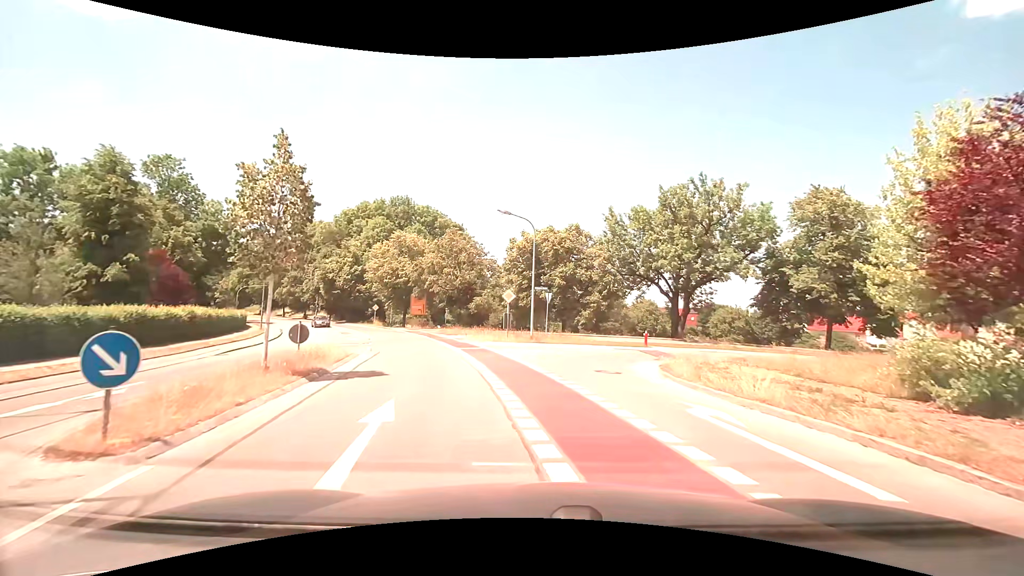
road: secondary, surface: asphalt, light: Day
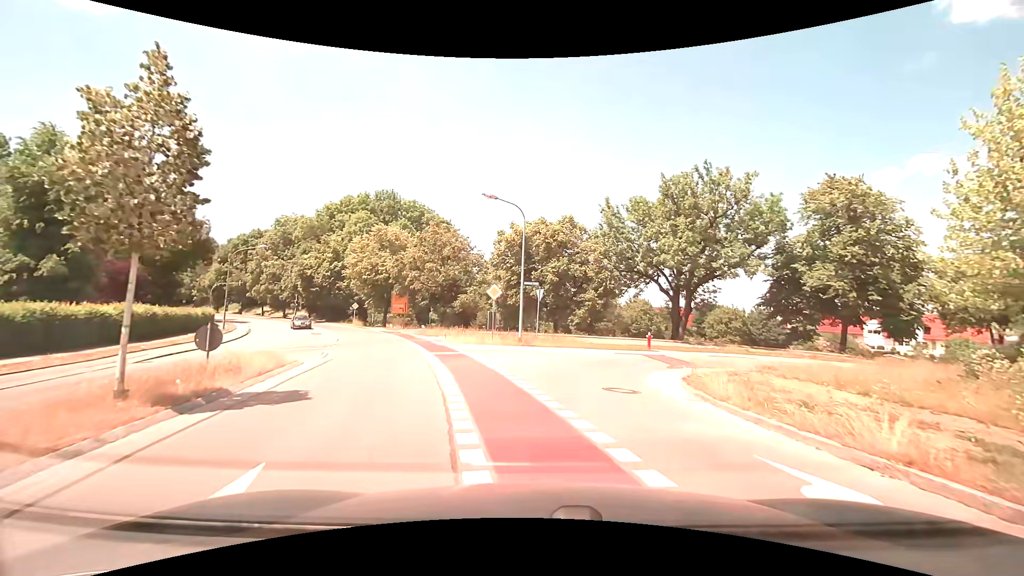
(0.0, +3.7) m; +1°
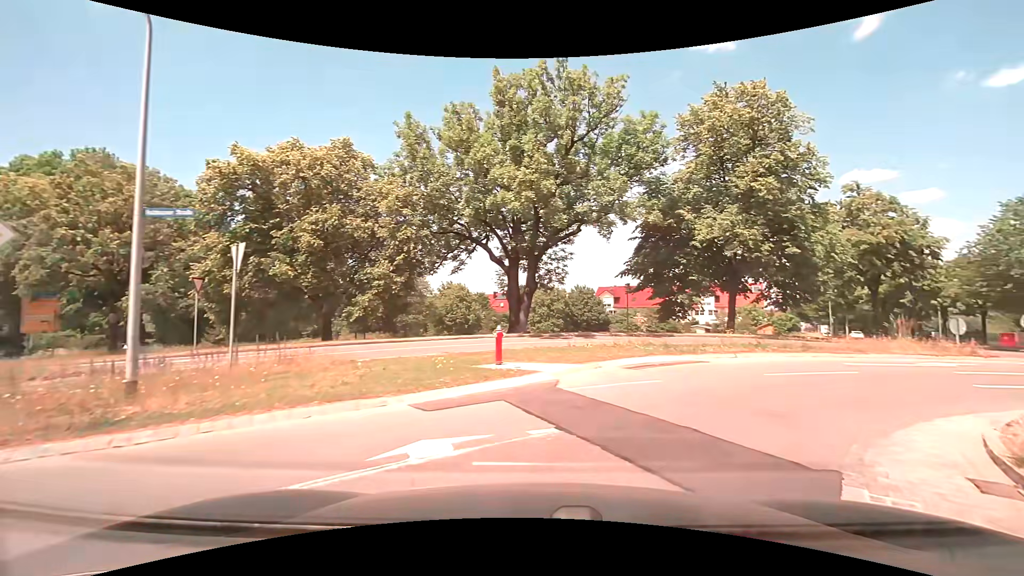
(+2.0, +16.2) m; +21°
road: tertiary
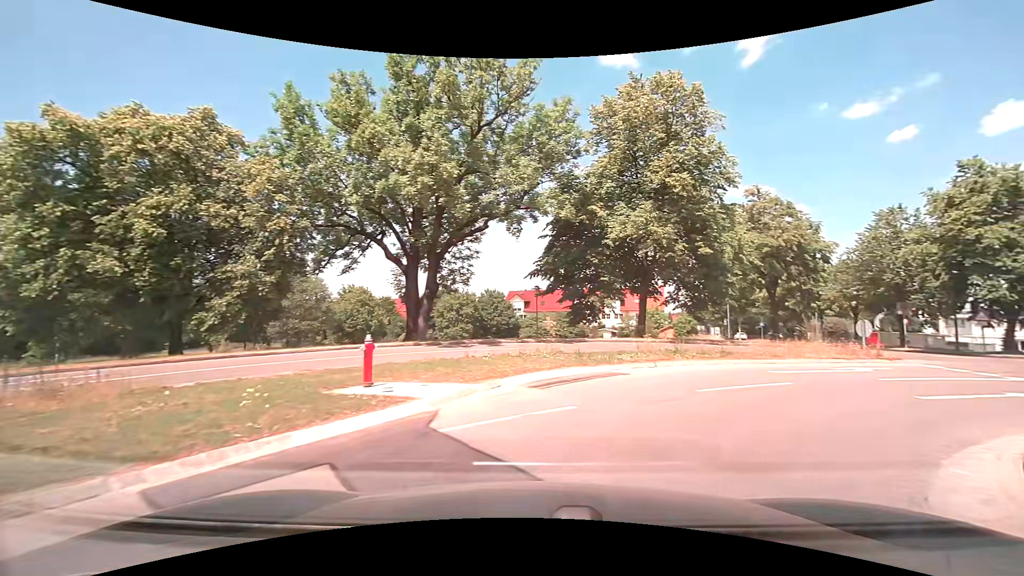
(+0.2, +2.8) m; +10°
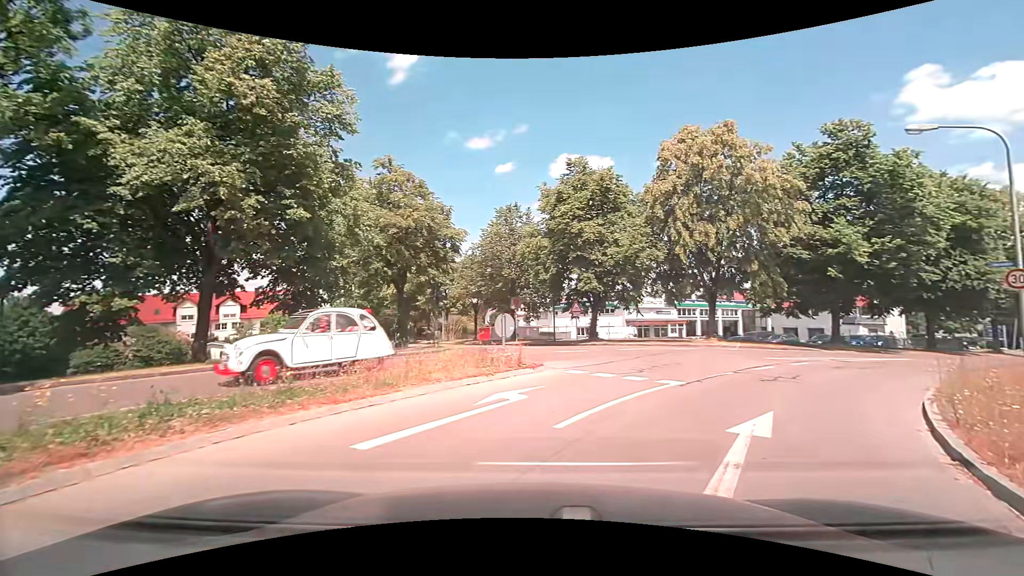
(+2.9, +8.2) m; +38°
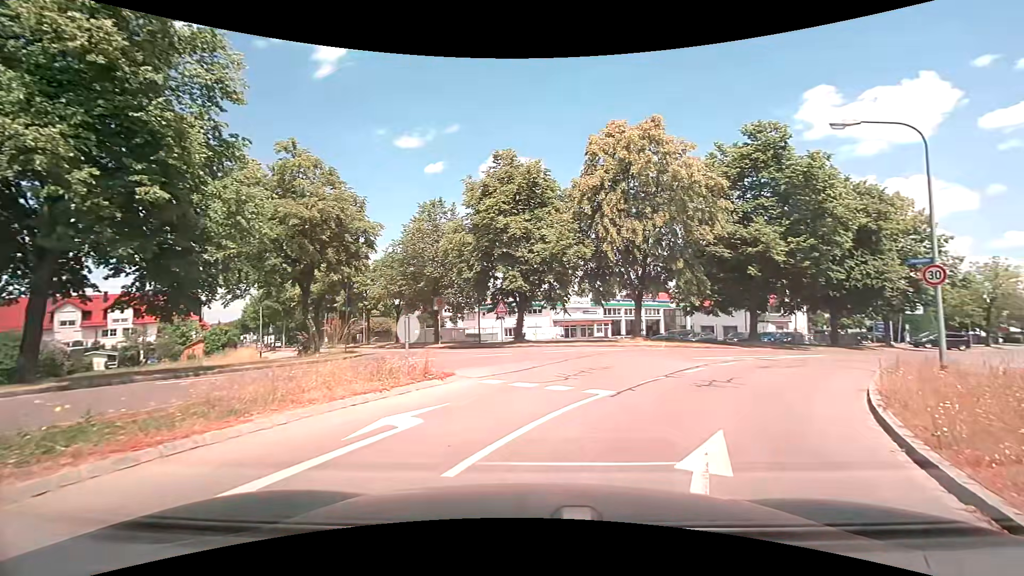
(+0.2, +1.8) m; +9°
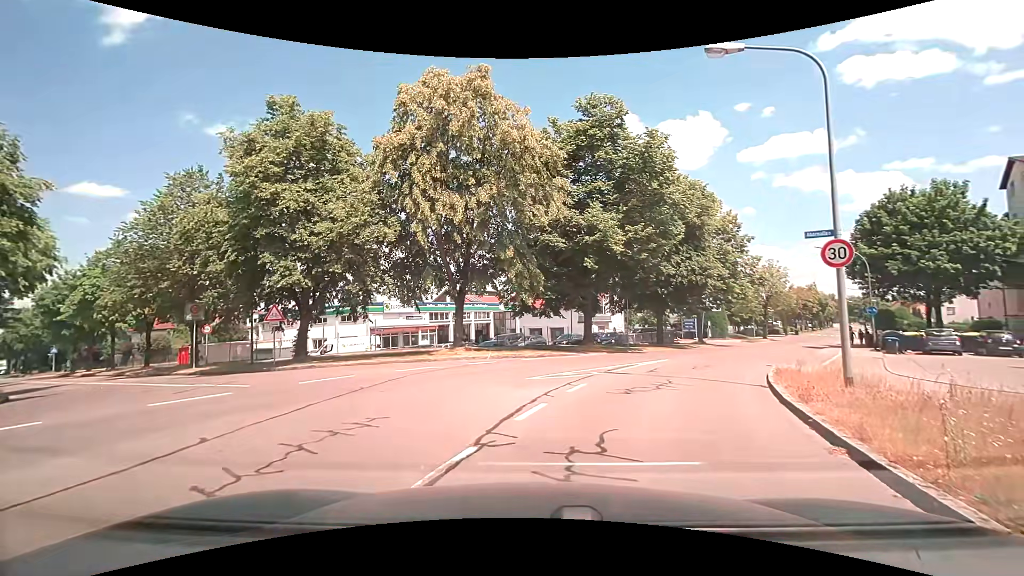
(+1.2, +6.6) m; +18°
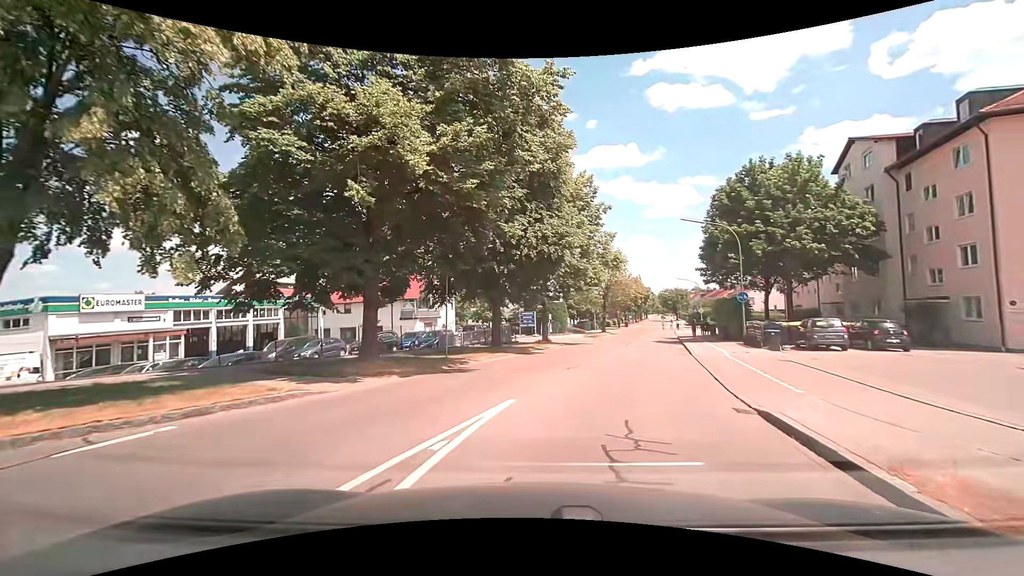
(+2.4, +12.6) m; +19°
(+1, +10) (+3, +20) (+6, +29) (+8, +39) (+11, +49) (+13, +58) (+16, +68) (+18, +78) (+21, +88) (+23, +97) m
